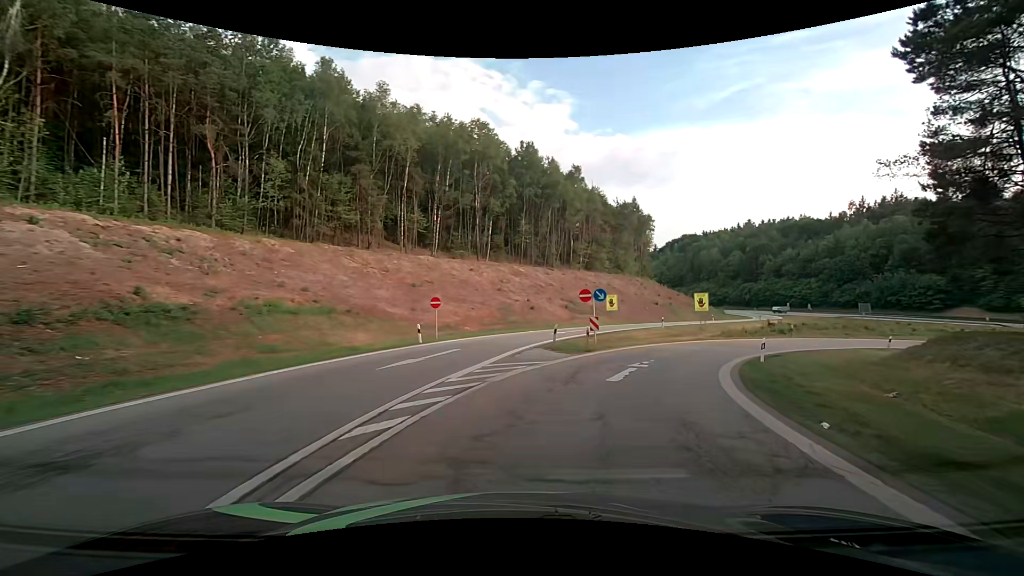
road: motorway_link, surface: asphalt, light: Day
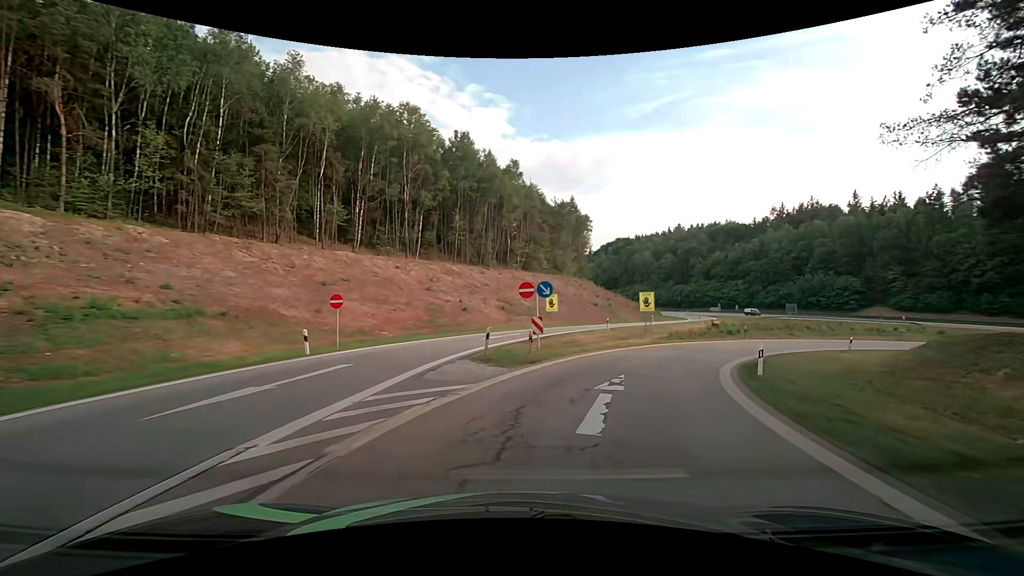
(+0.3, +5.9) m; +6°
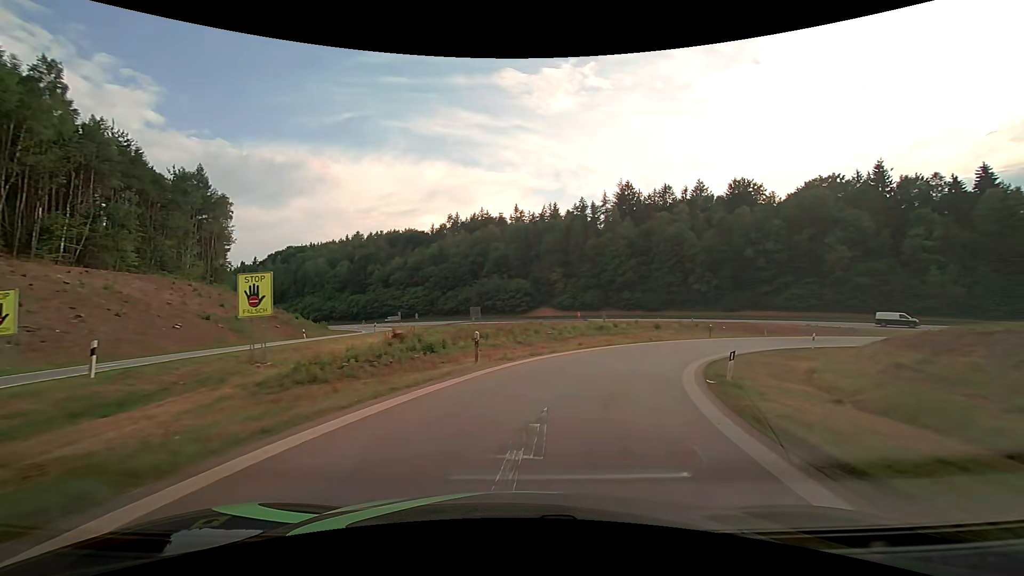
(+9.0, +26.4) m; +37°
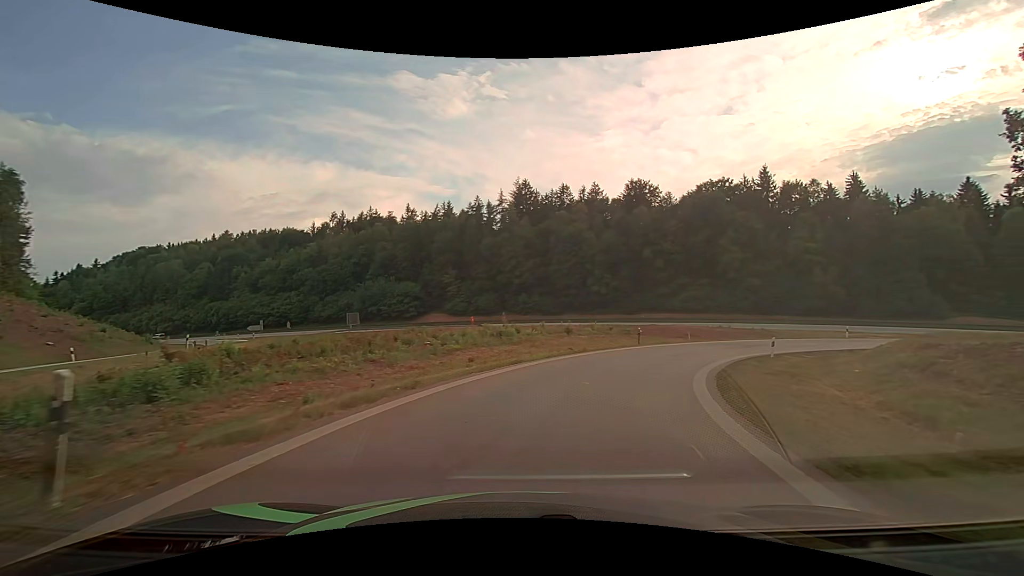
(+0.9, +11.0) m; +11°
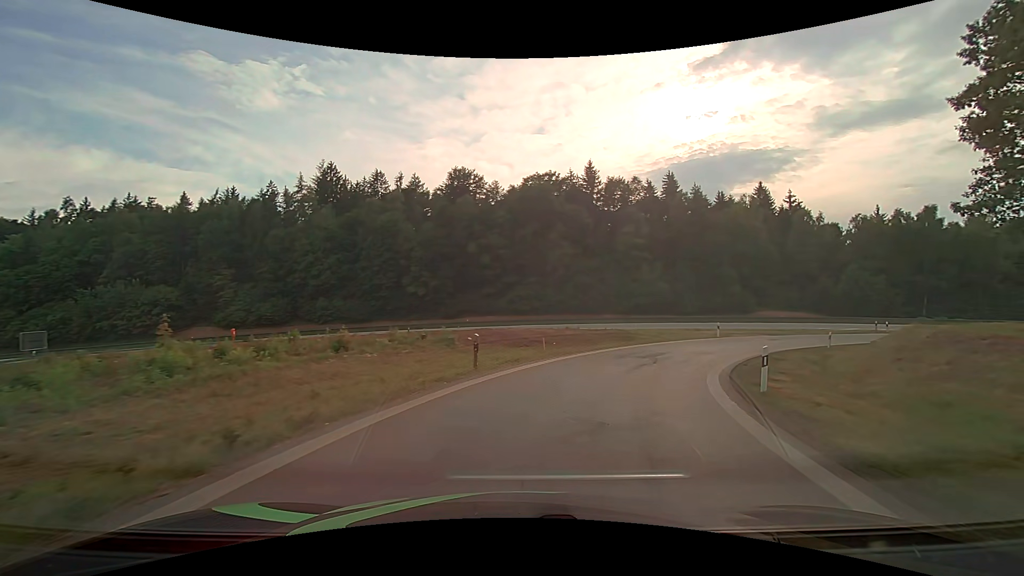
(+2.9, +16.8) m; +20°
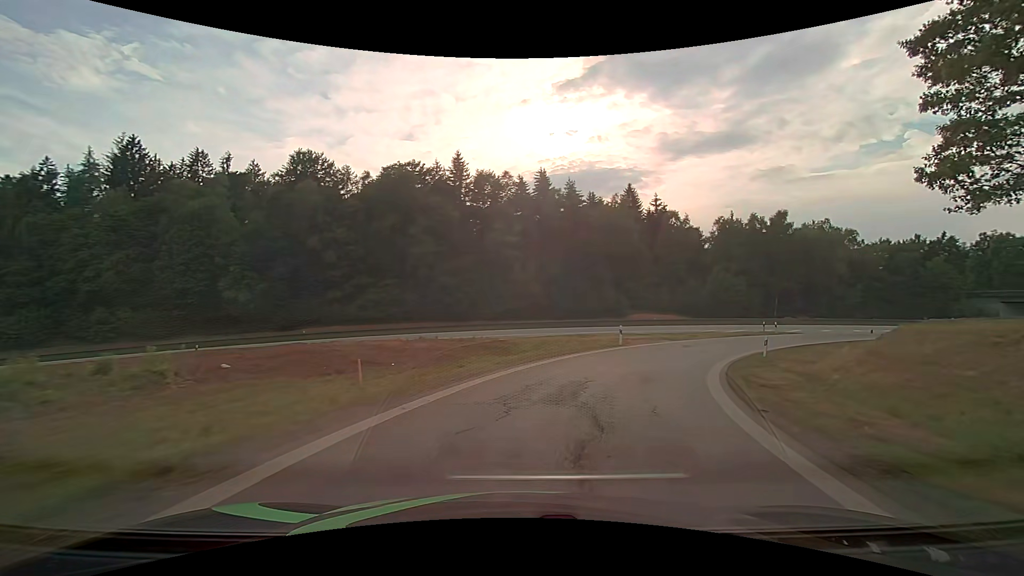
(+1.5, +11.8) m; +15°
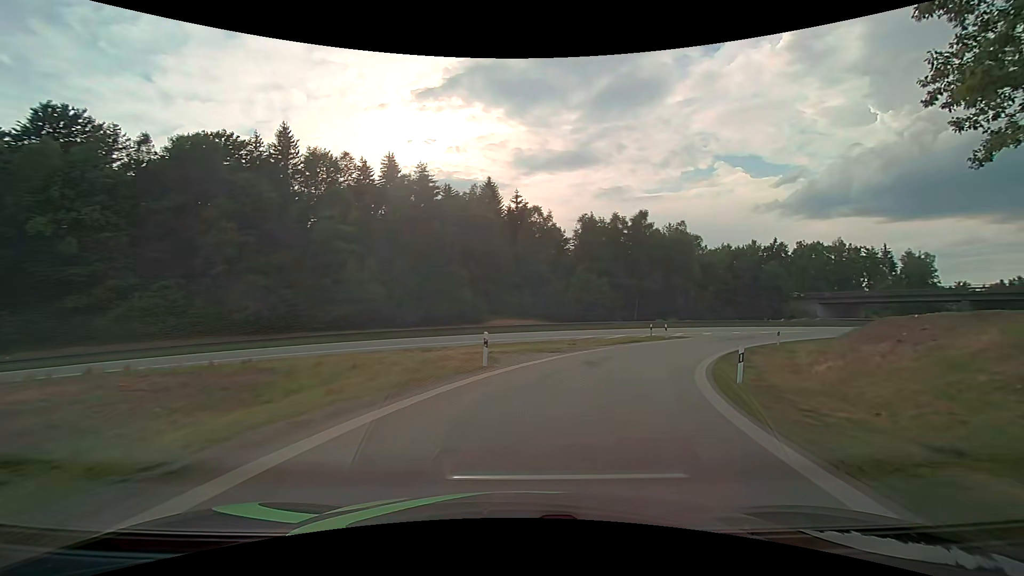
(+1.8, +12.9) m; +16°
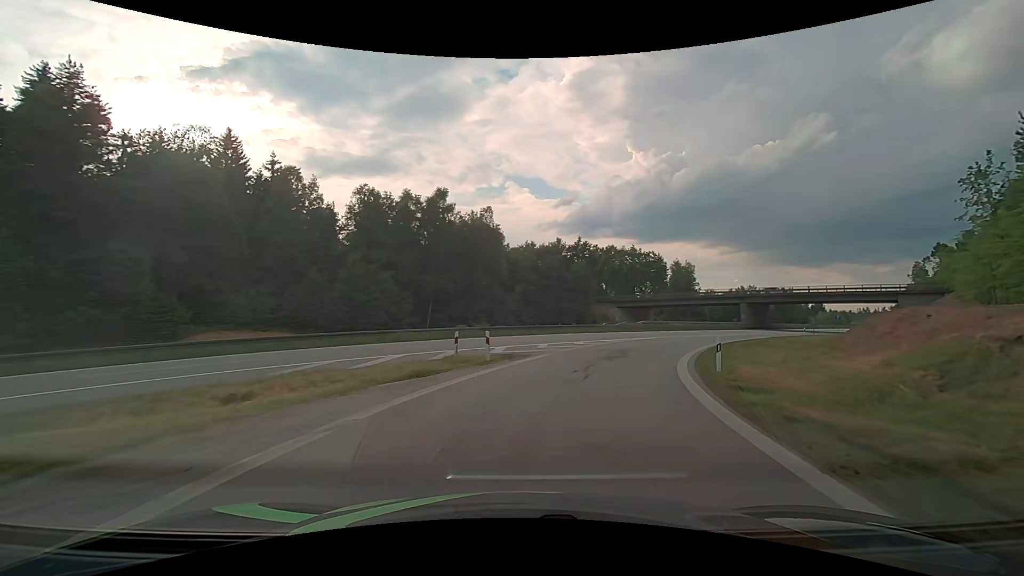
(+4.3, +20.6) m; +23°
(+1, +10) (+3, +20) (+7, +29) (+12, +38) (+18, +46) (+24, +54) (+30, +61) (+37, +69) (+43, +76) (+50, +84) m
